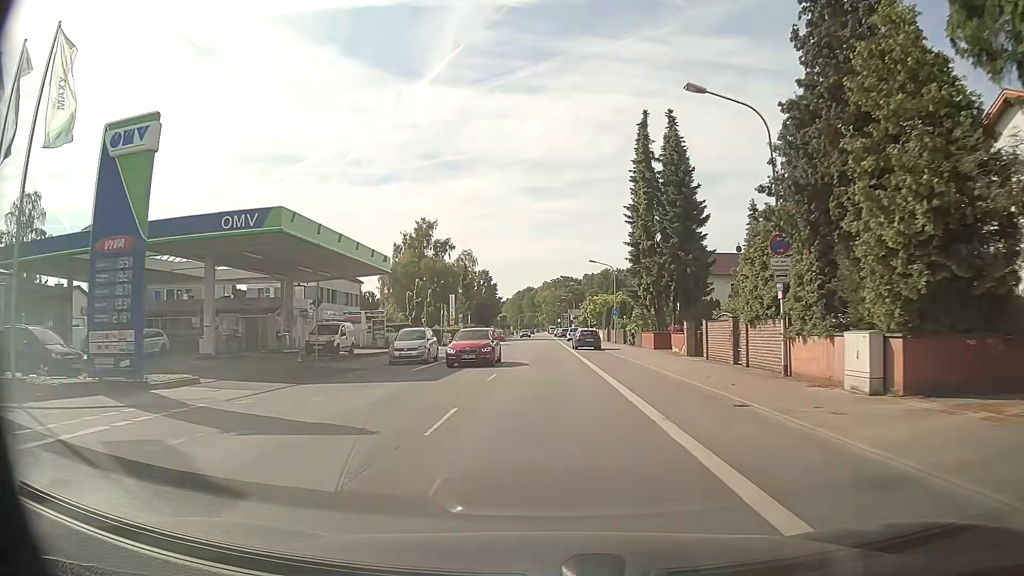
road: primary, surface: asphalt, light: Day
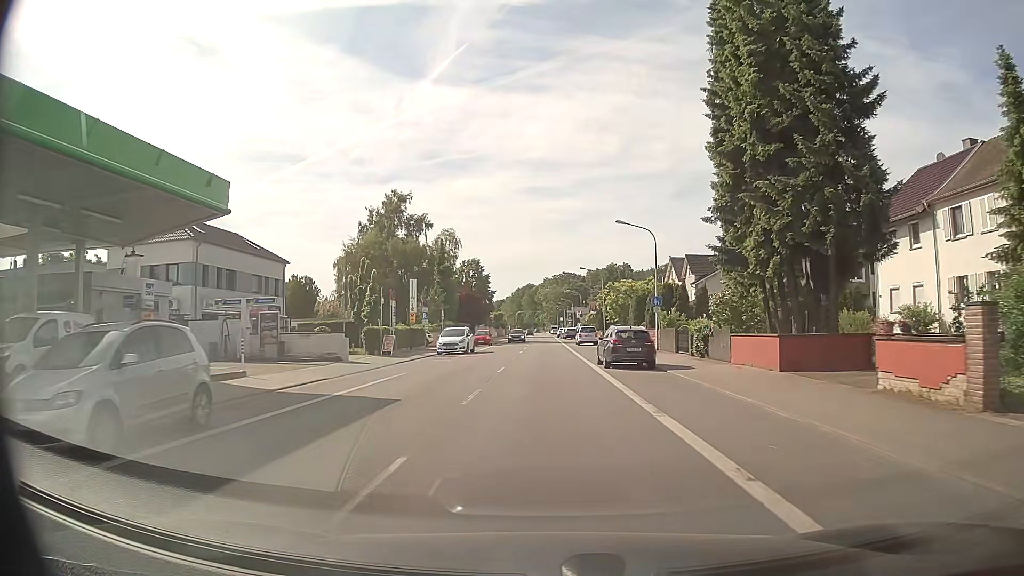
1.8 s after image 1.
(+0.1, +22.6) m; 0°
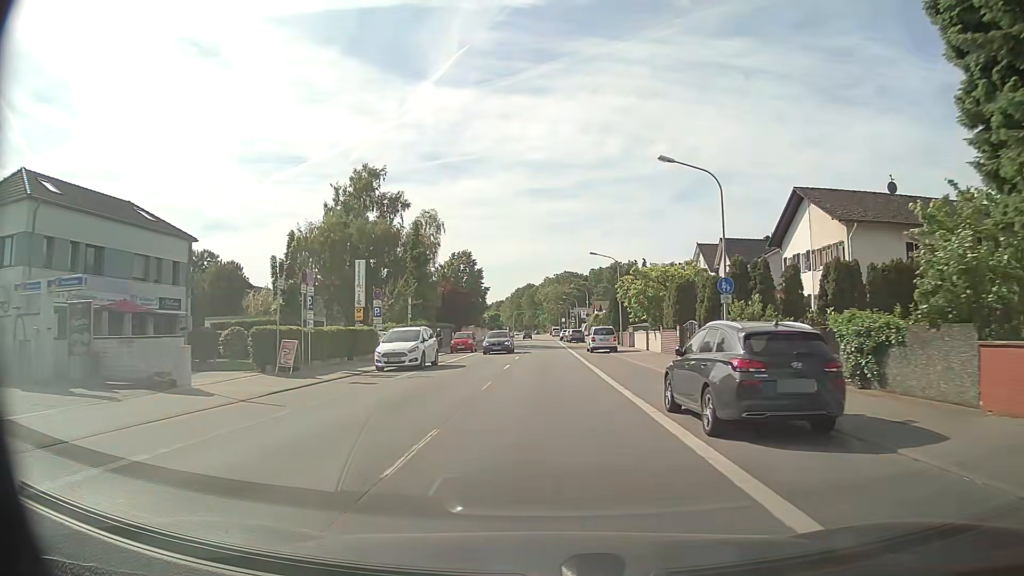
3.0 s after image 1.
(-0.1, +15.2) m; 0°
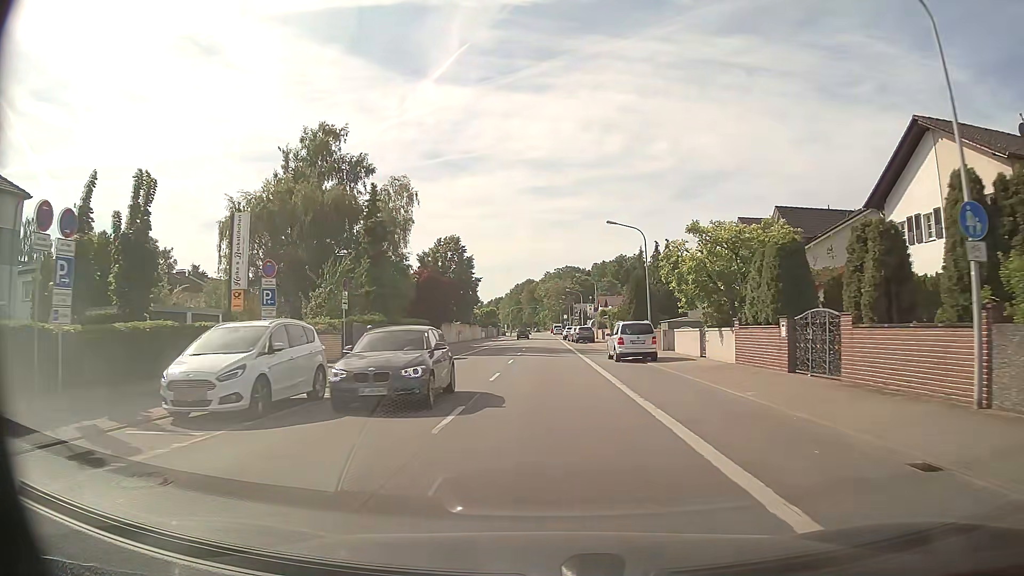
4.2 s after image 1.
(0.0, +15.2) m; 0°
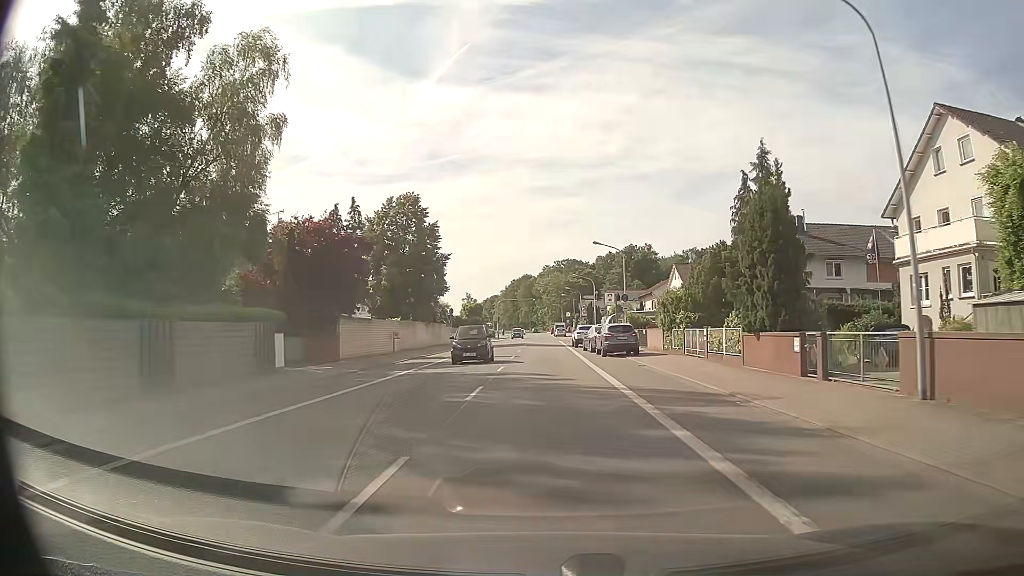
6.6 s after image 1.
(0.0, +30.7) m; 0°
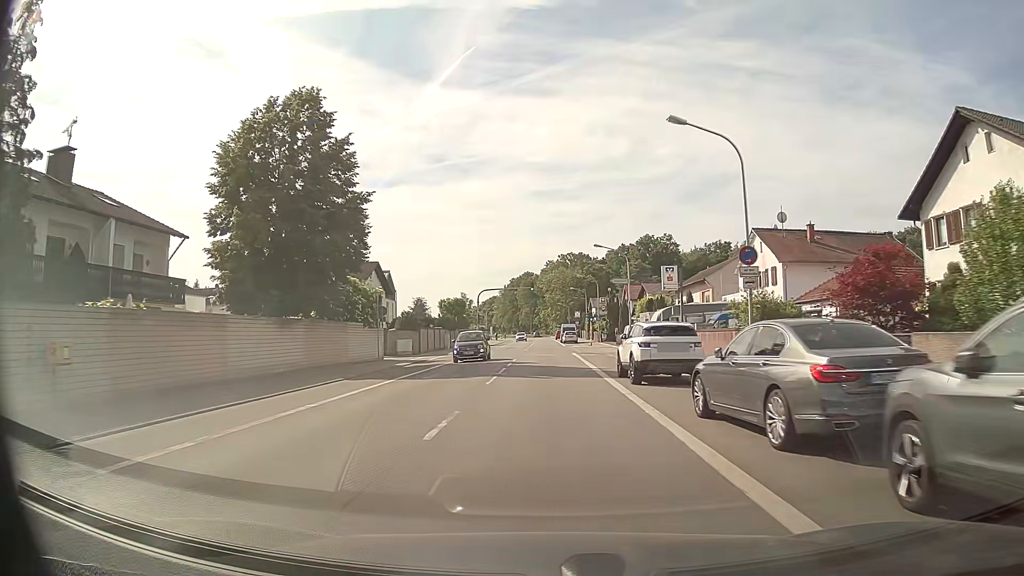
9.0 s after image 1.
(0.0, +31.0) m; 0°
(0, +10) (0, +20) (0, +30) (0, +40) (0, +50) (0, +60) (0, +70) (0, +80) (0, +90) (0, +100) m
